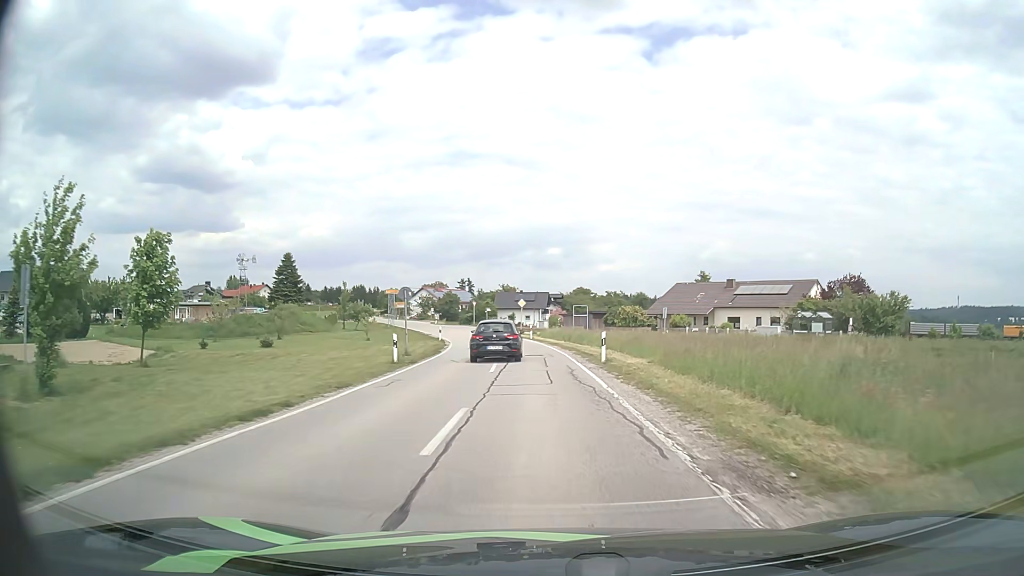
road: secondary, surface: asphalt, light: Day
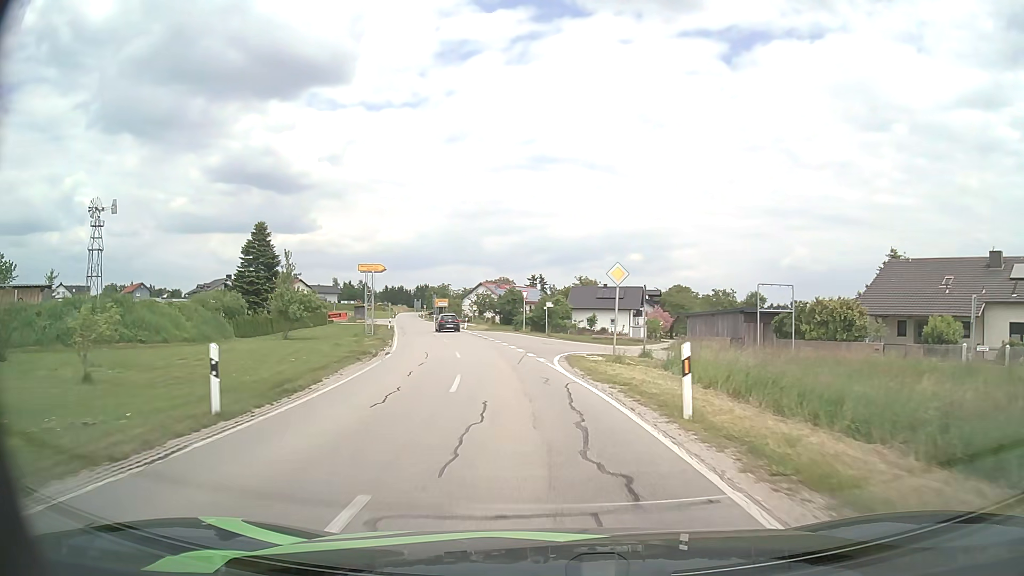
(-2.1, +41.3) m; -7°
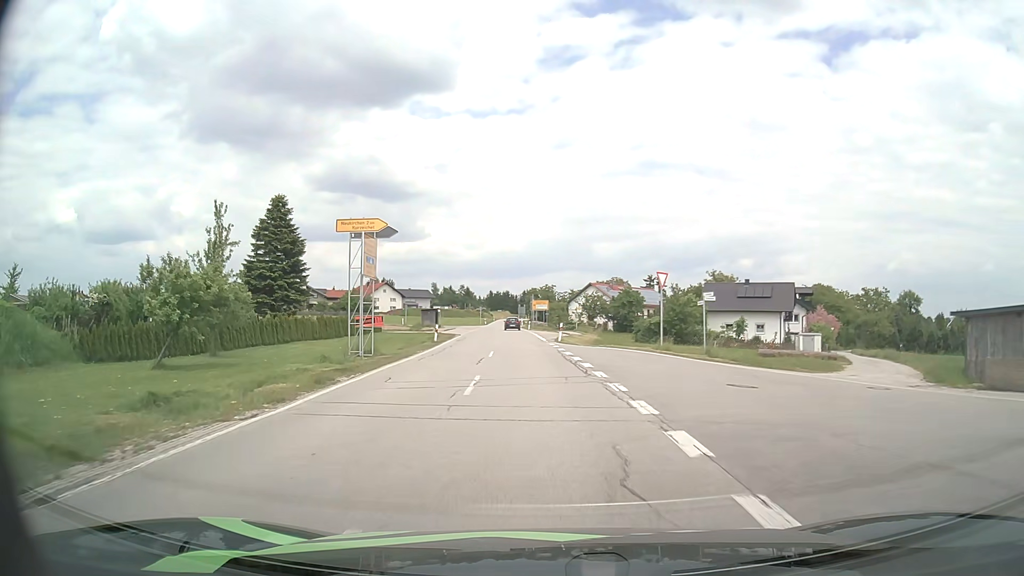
(-1.7, +24.4) m; -10°
(0, +10) (-1, +20) (-1, +30) (-2, +40) (-2, +50) (-3, +60) (-4, +70) (-4, +80) (-5, +90) (-5, +100) m
